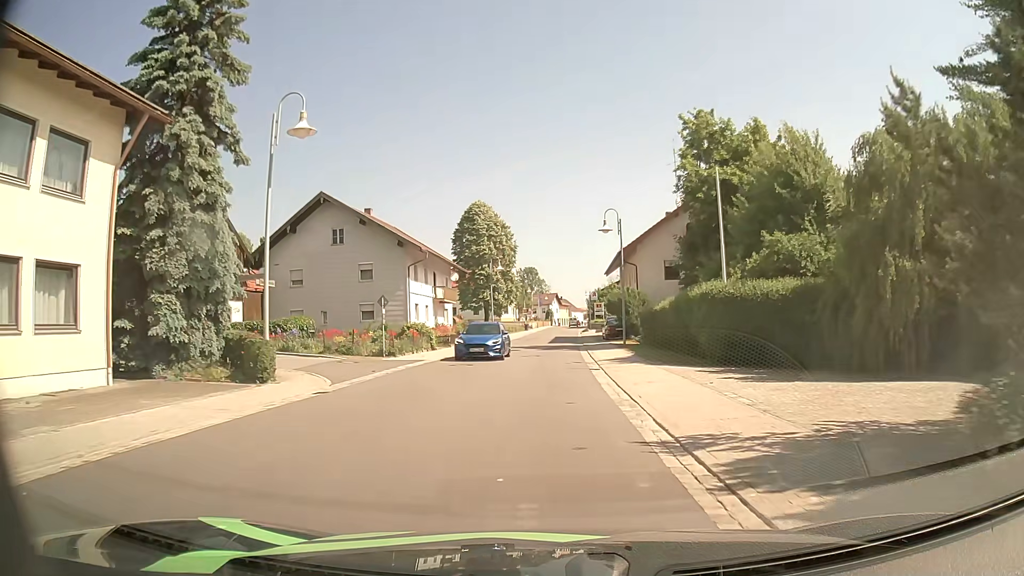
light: Day
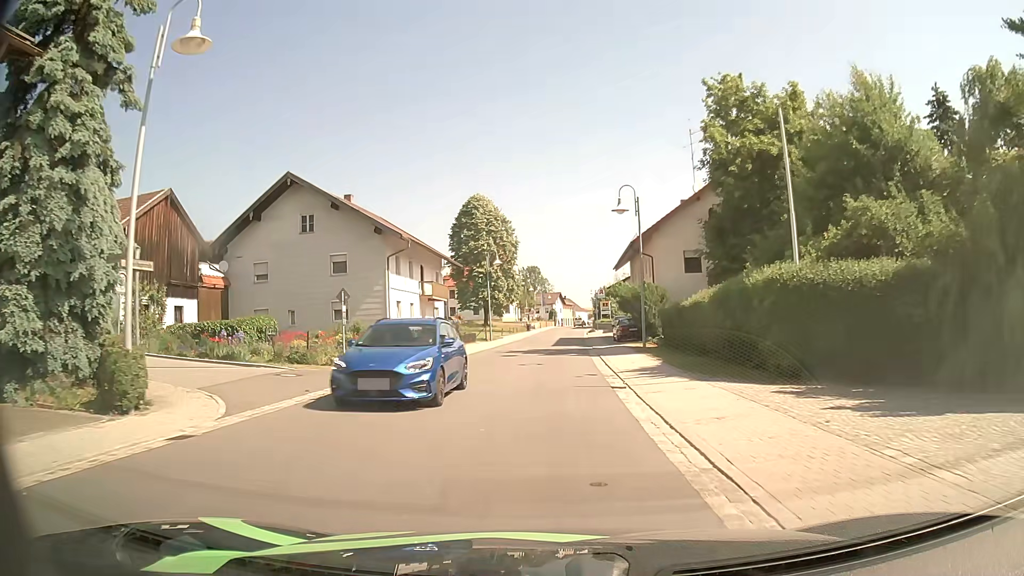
(0.0, +5.8) m; 0°
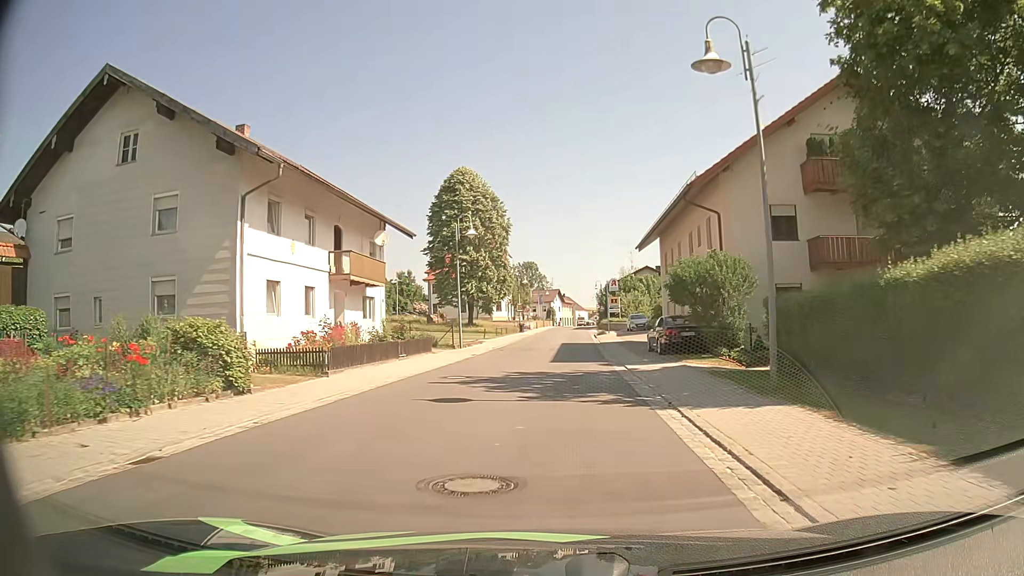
(-0.1, +16.4) m; -1°
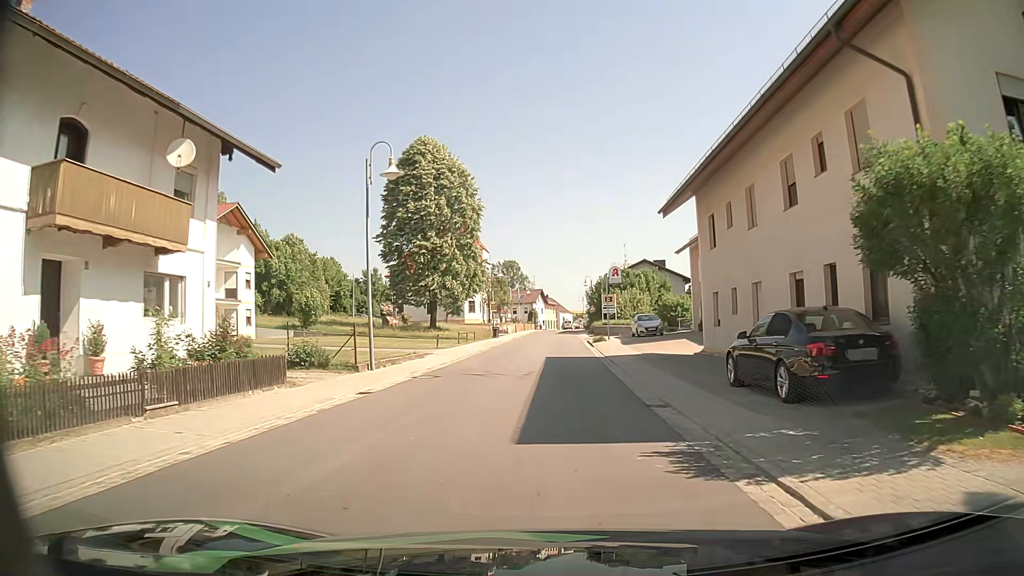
(+0.2, +14.9) m; +2°
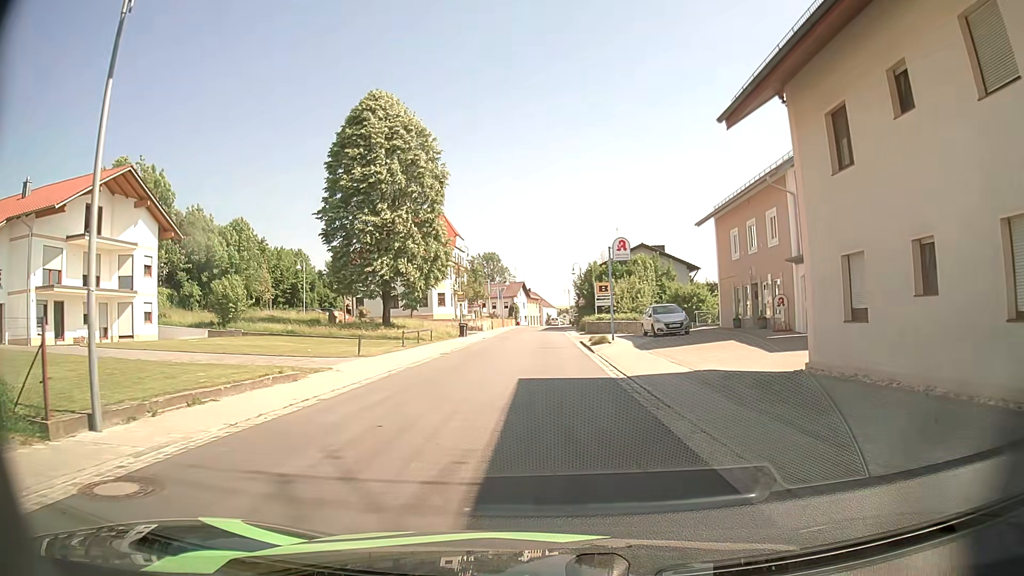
(+0.1, +12.6) m; +1°
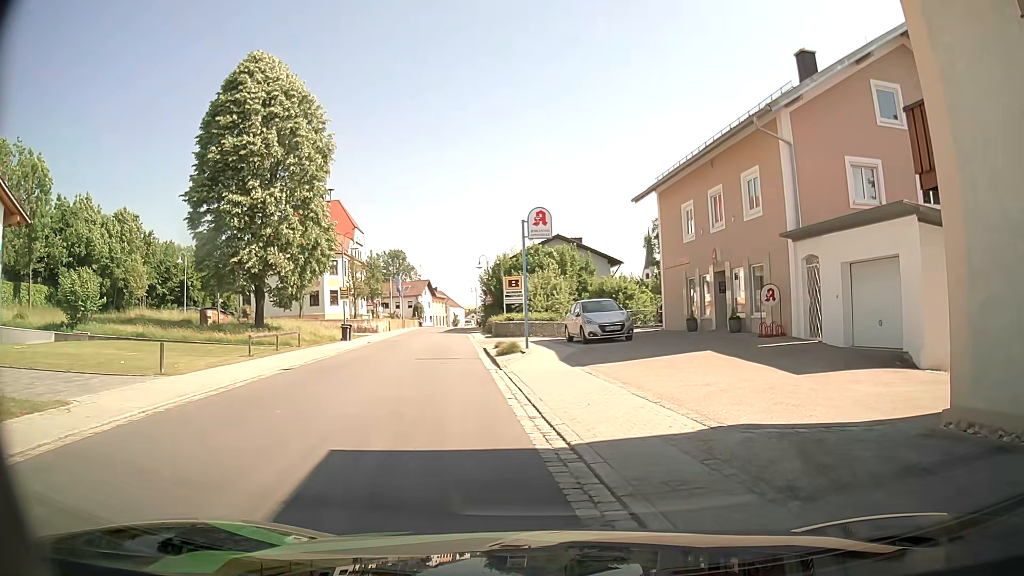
(+0.3, +8.2) m; +7°
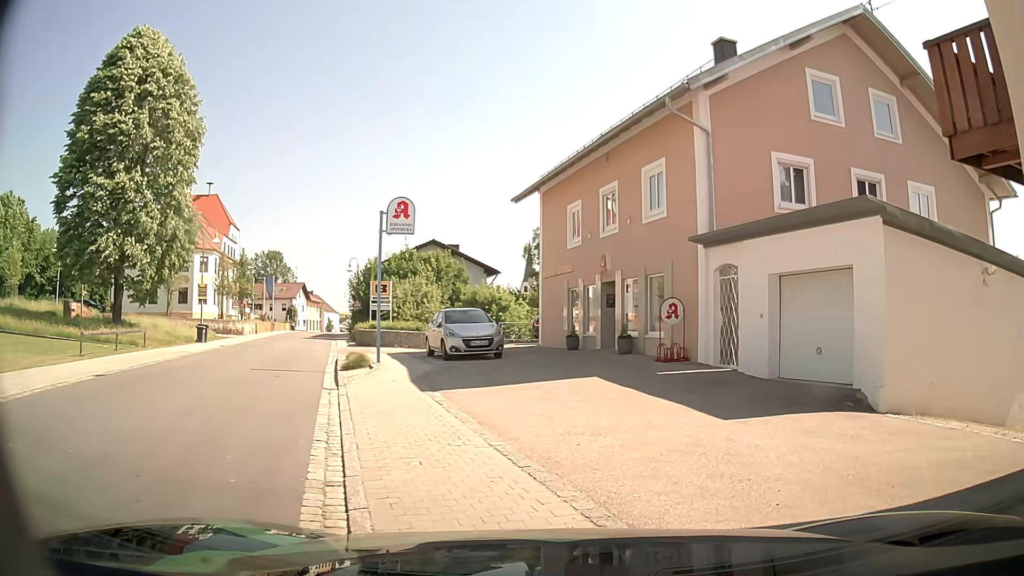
(+0.2, +3.4) m; +9°
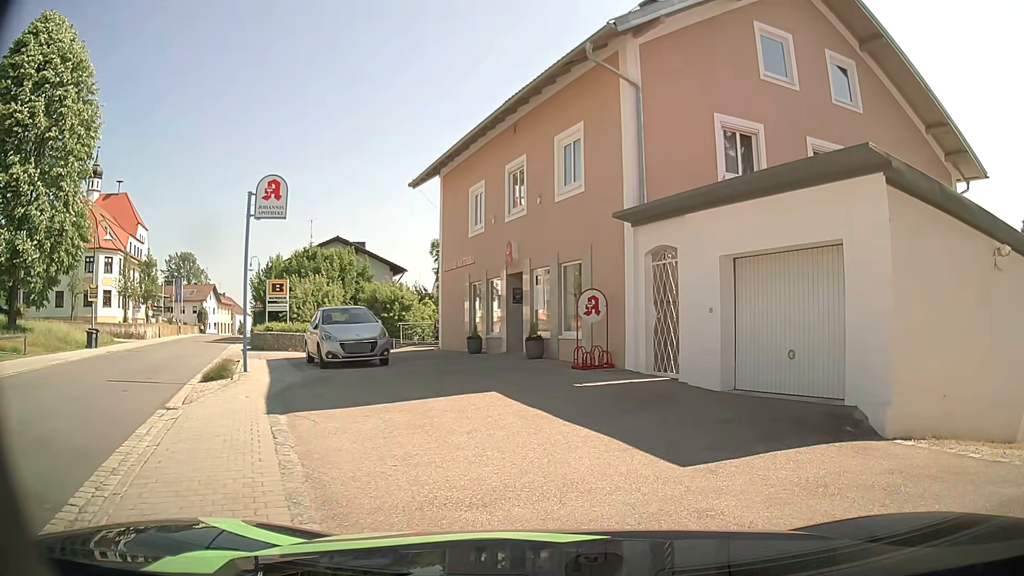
(+0.3, +3.1) m; +10°
